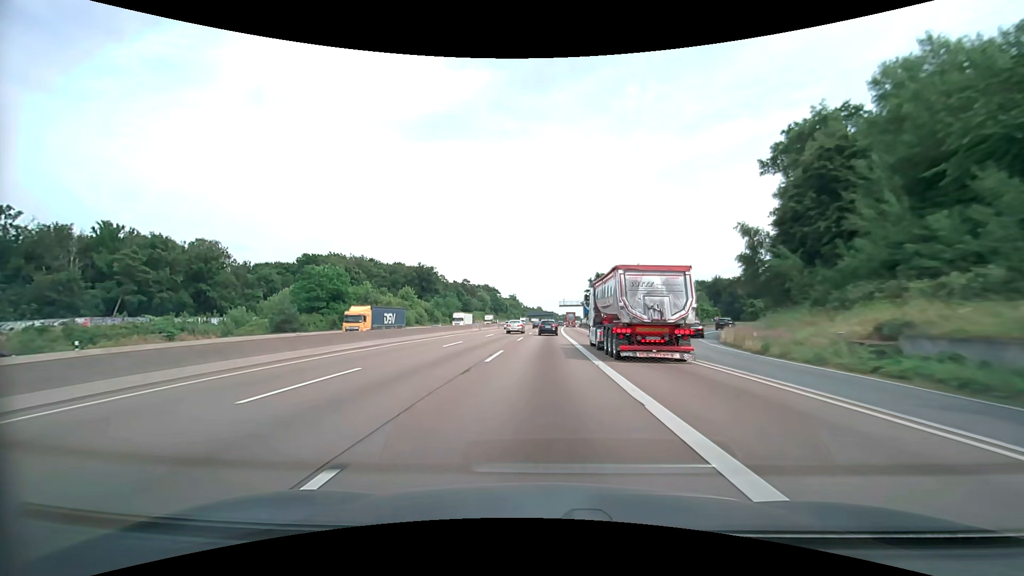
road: motorway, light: Day
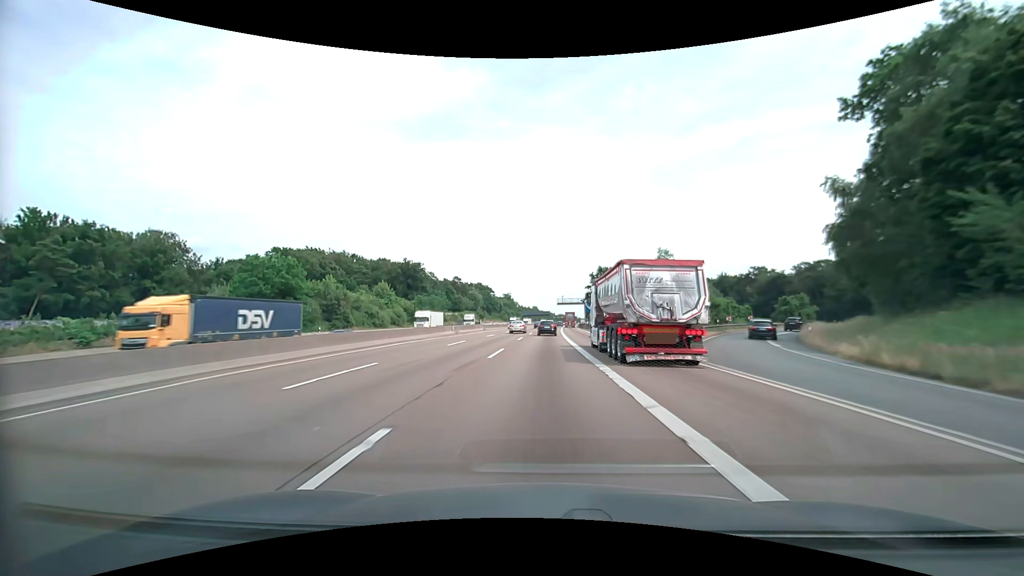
(+0.1, +16.2) m; +1°
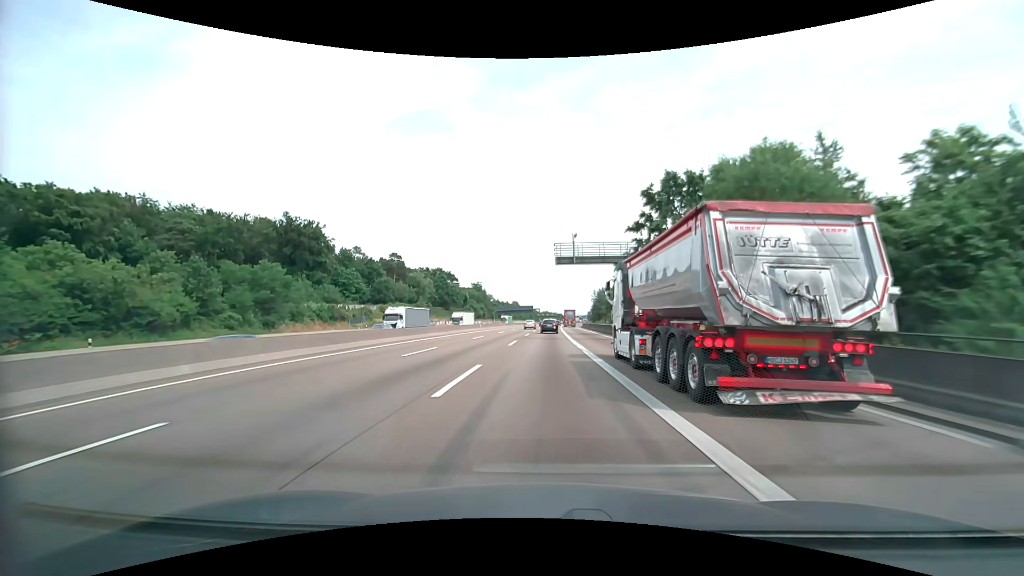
(+0.9, +81.3) m; +2°
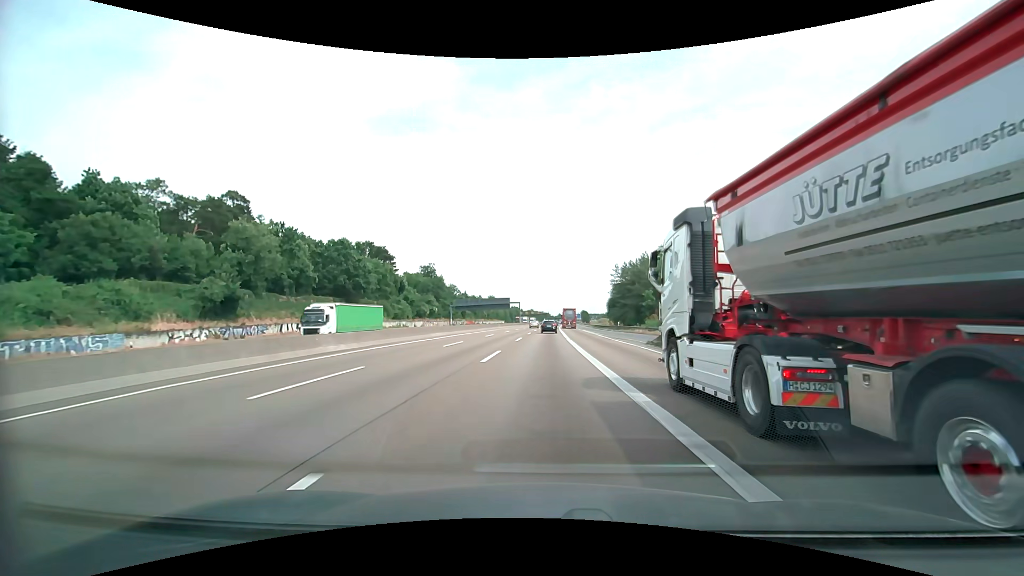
(+1.2, +81.7) m; +1°
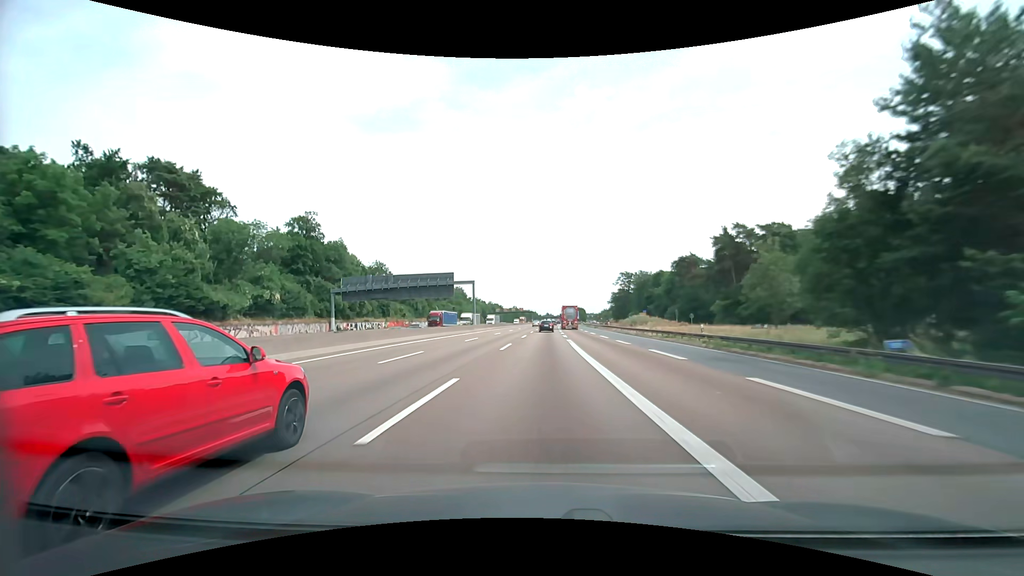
(+1.4, +82.1) m; +2°
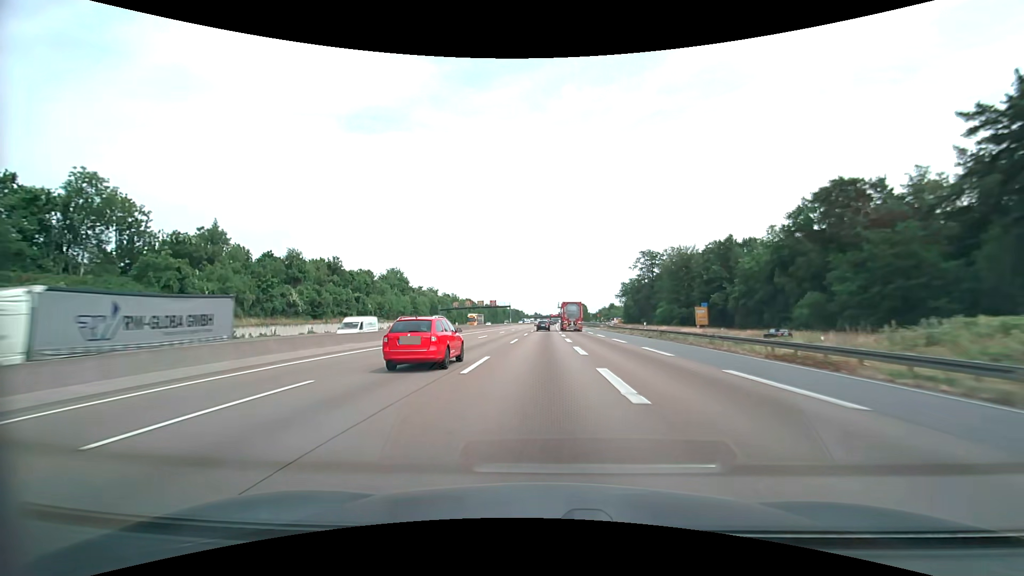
(+1.0, +82.5) m; +1°
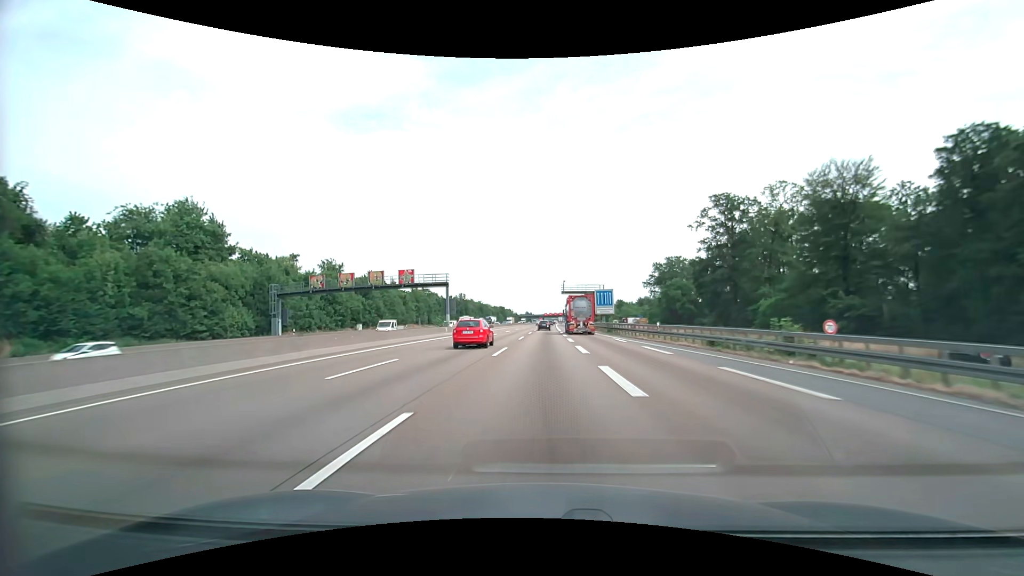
(+0.6, +83.0) m; +1°
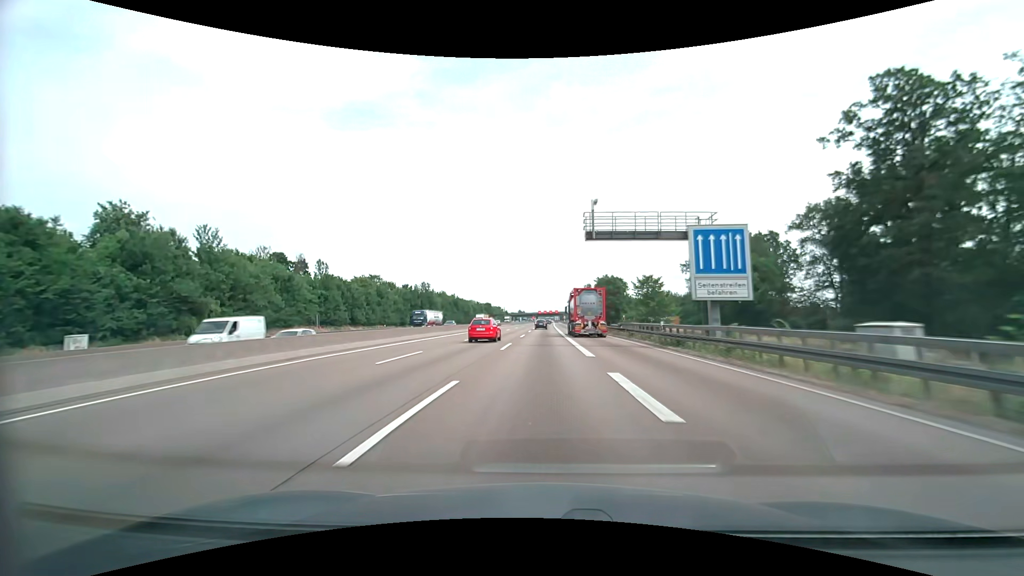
(+0.3, +50.1) m; +1°
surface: asphalt
(0, +10) (0, +20) (0, +30) (0, +40) (0, +50) (0, +60) (0, +70) (0, +80) (0, +90) (+1, +100) m
